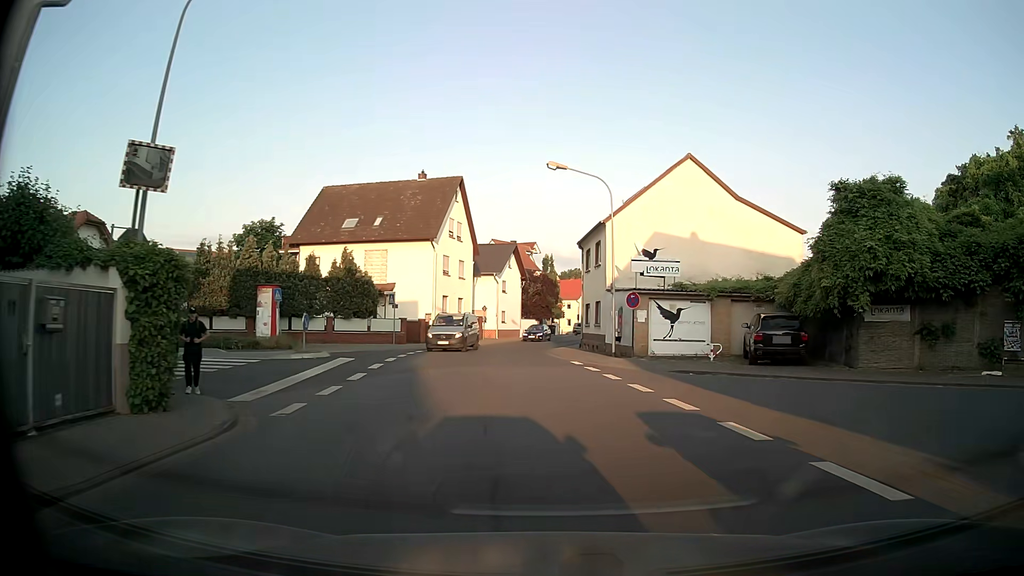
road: tertiary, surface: asphalt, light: Day
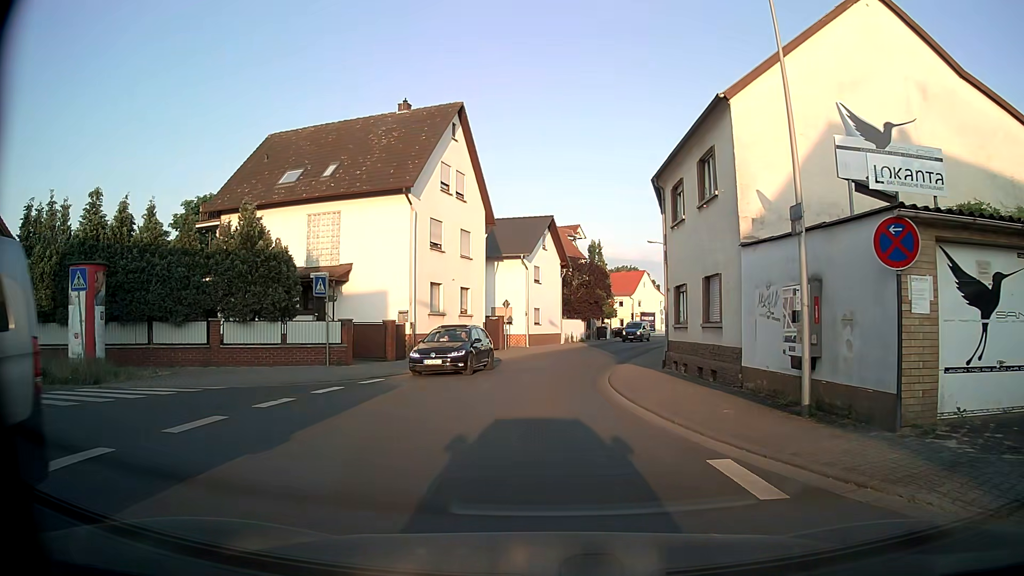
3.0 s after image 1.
(0.0, +17.2) m; -4°
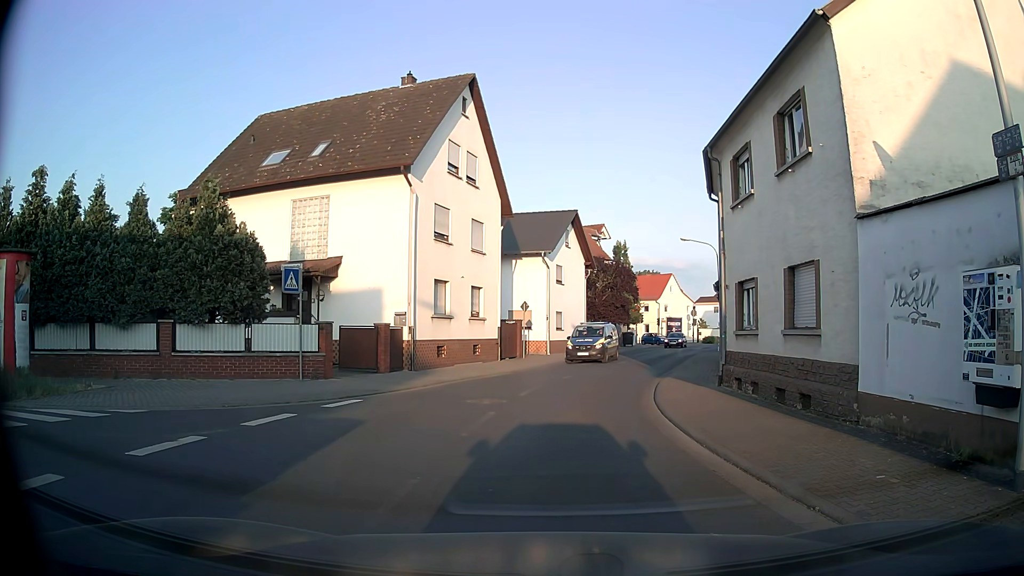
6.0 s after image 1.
(-0.1, +4.1) m; -3°
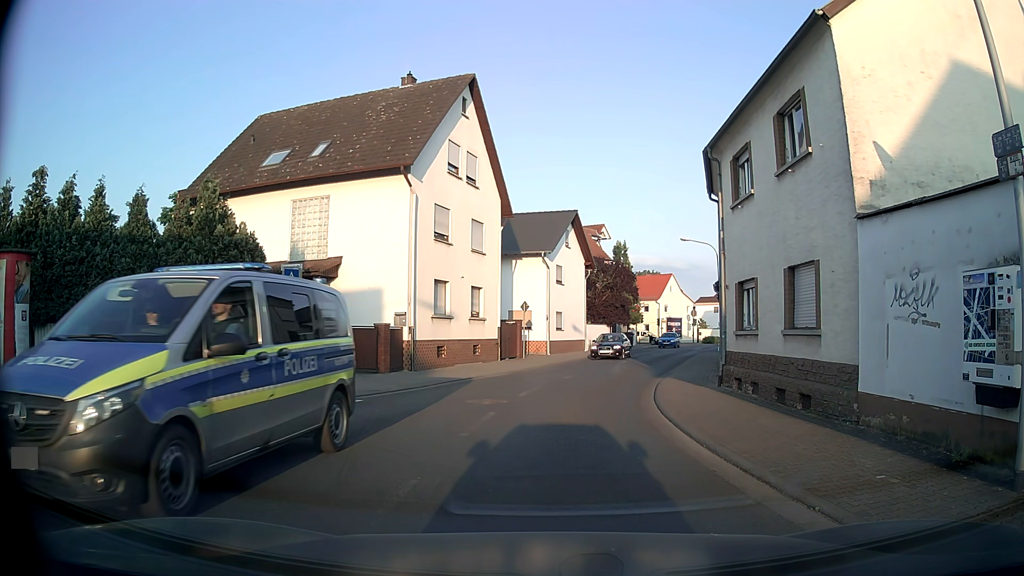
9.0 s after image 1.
(0.0, +0.1) m; 0°
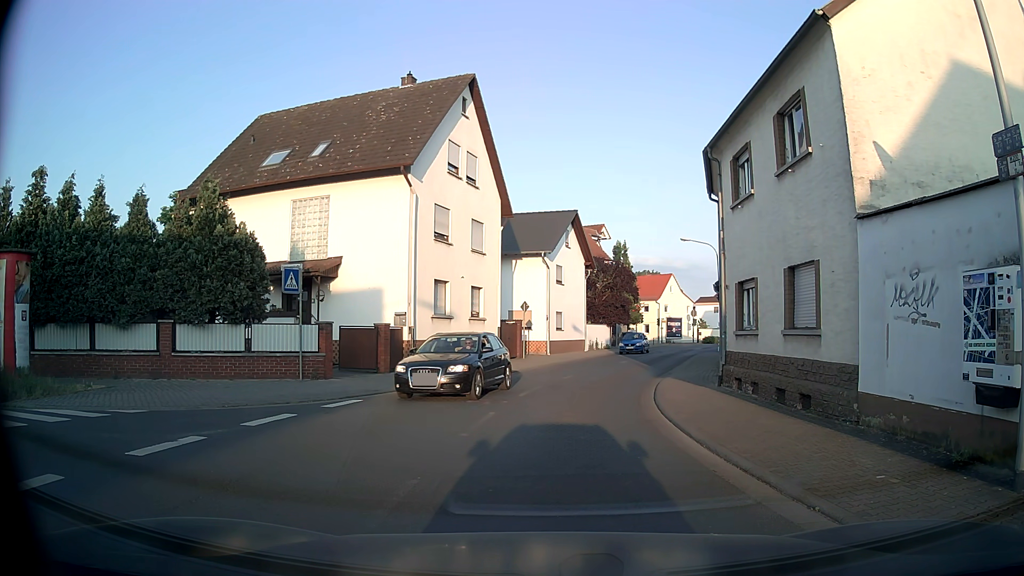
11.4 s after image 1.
(0.0, 0.0) m; 0°
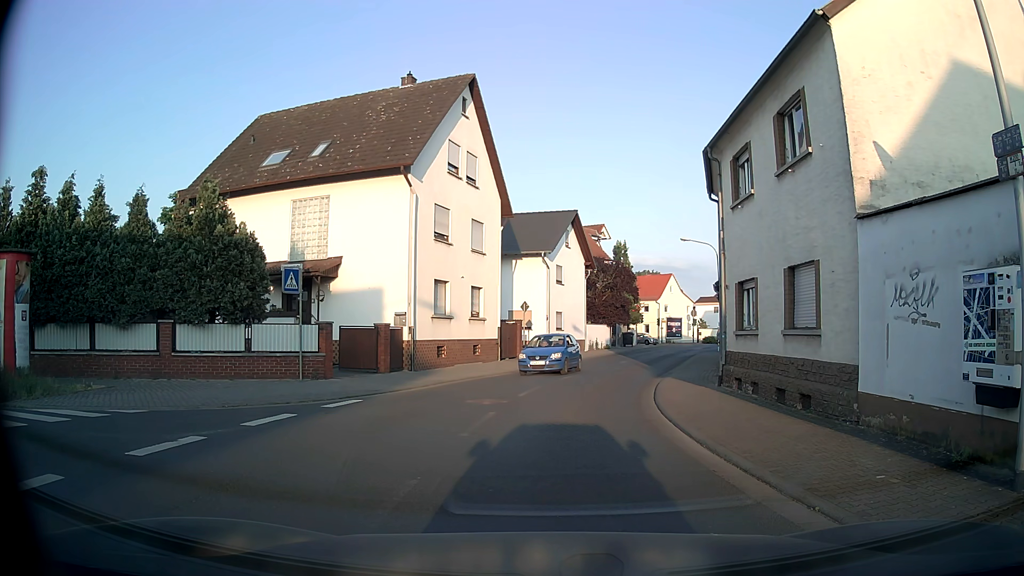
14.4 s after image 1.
(0.0, 0.0) m; 0°
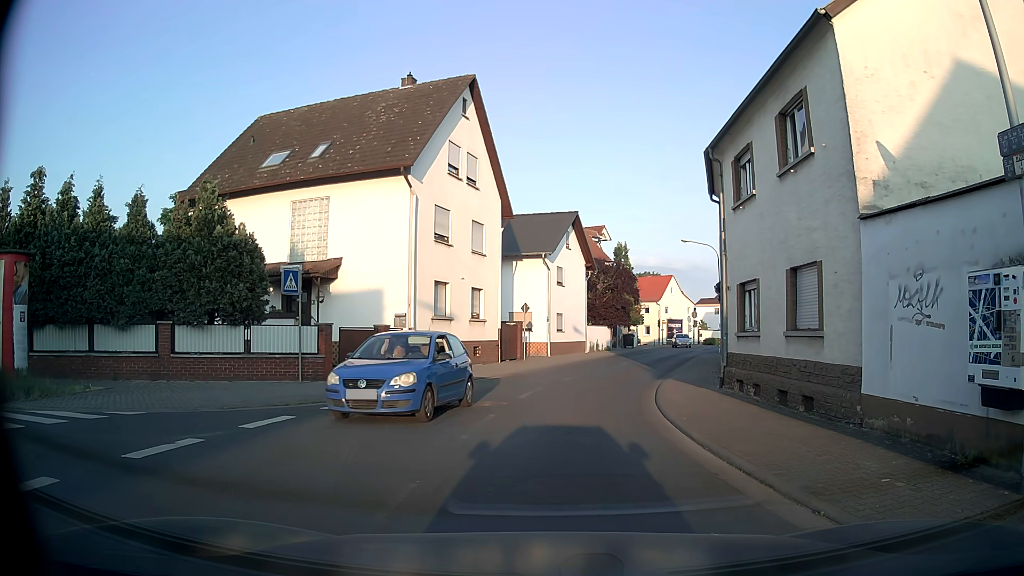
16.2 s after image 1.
(0.0, +0.1) m; 0°
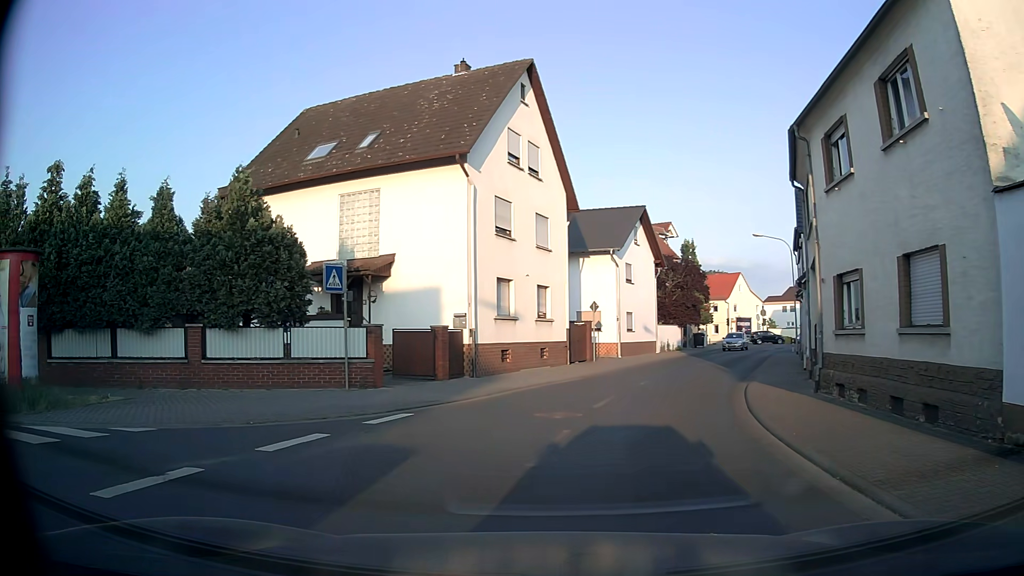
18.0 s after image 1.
(0.0, +2.0) m; -5°
